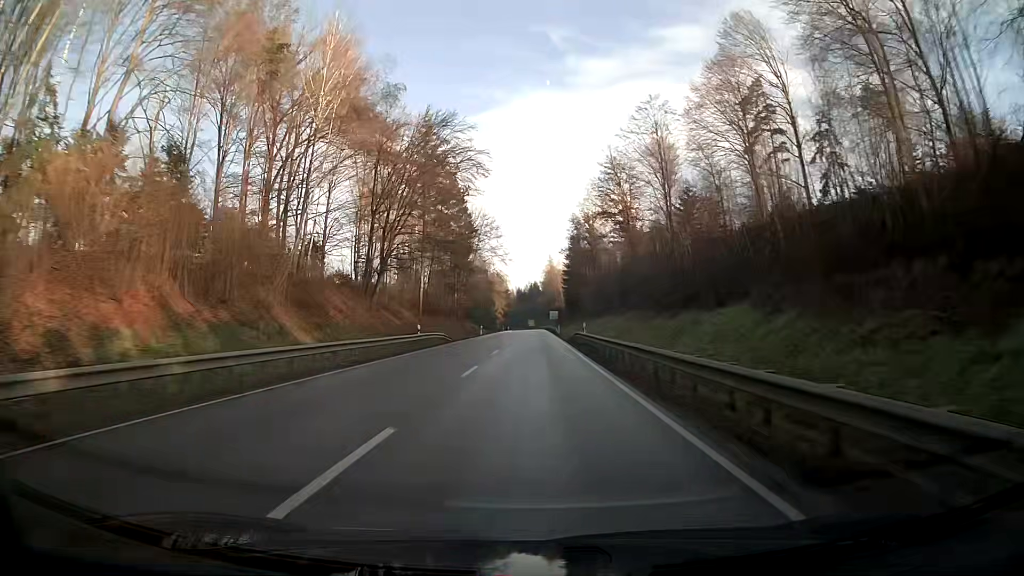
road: primary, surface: asphalt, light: Day
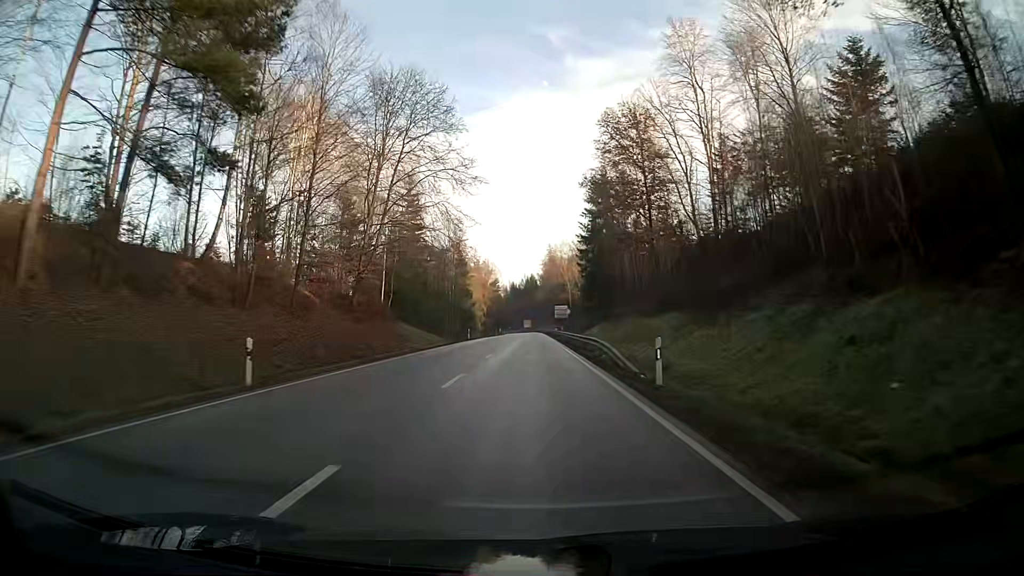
(-0.1, +62.4) m; 0°
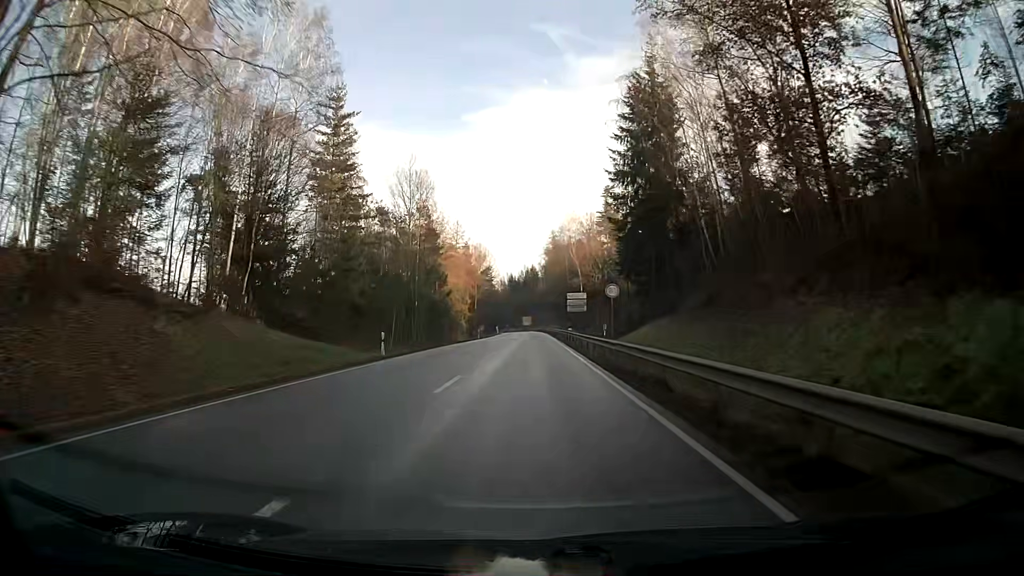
(0.0, +37.5) m; 0°
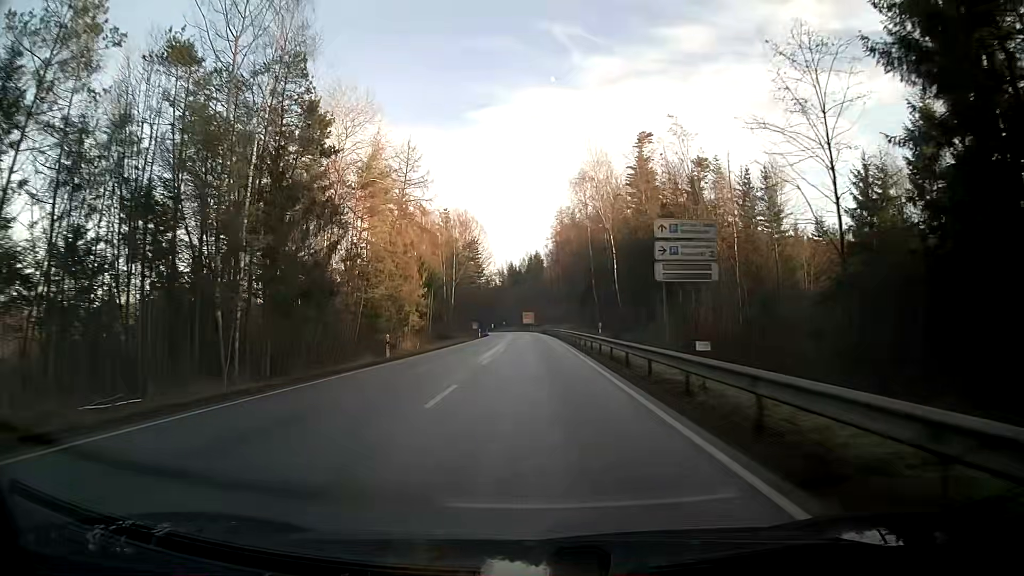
(-0.1, +50.2) m; 0°
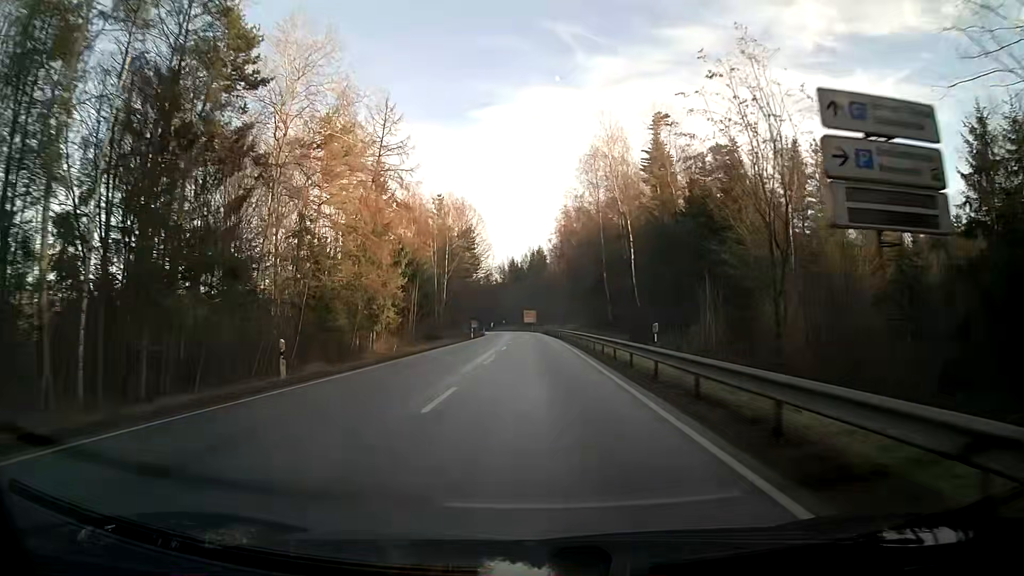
(0.0, +12.6) m; 0°
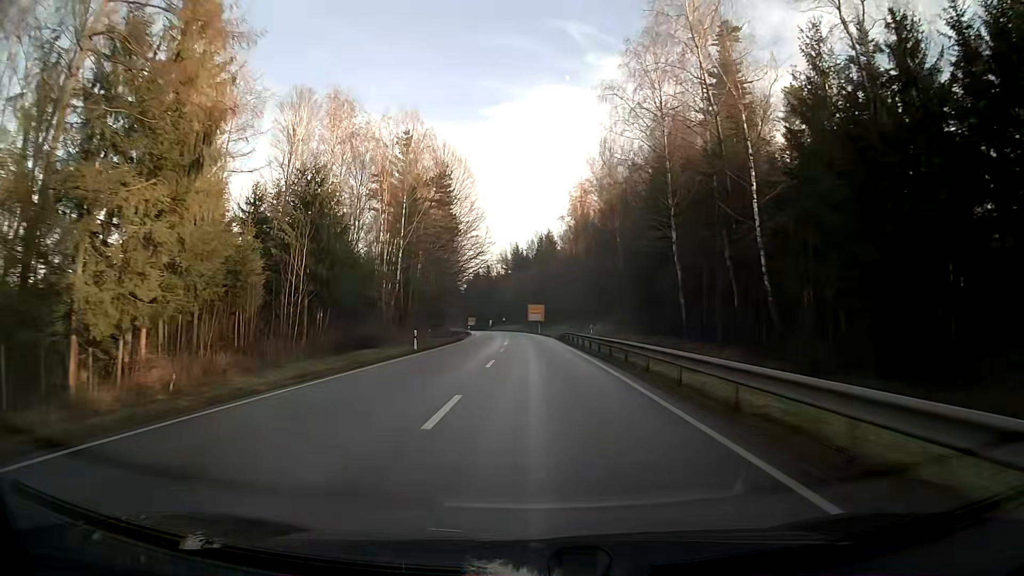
(-0.1, +37.7) m; 0°
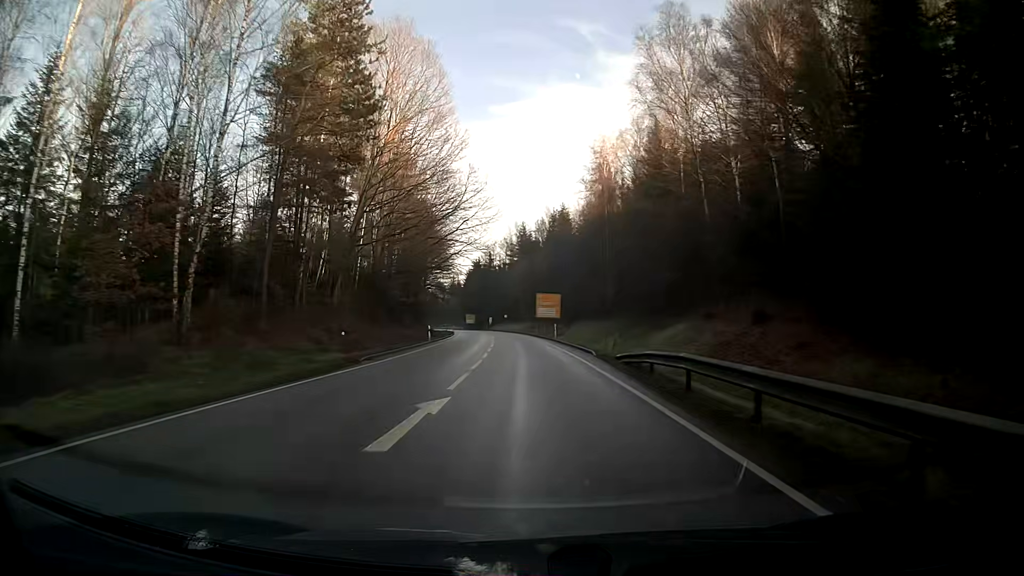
(-0.2, +37.7) m; -1°
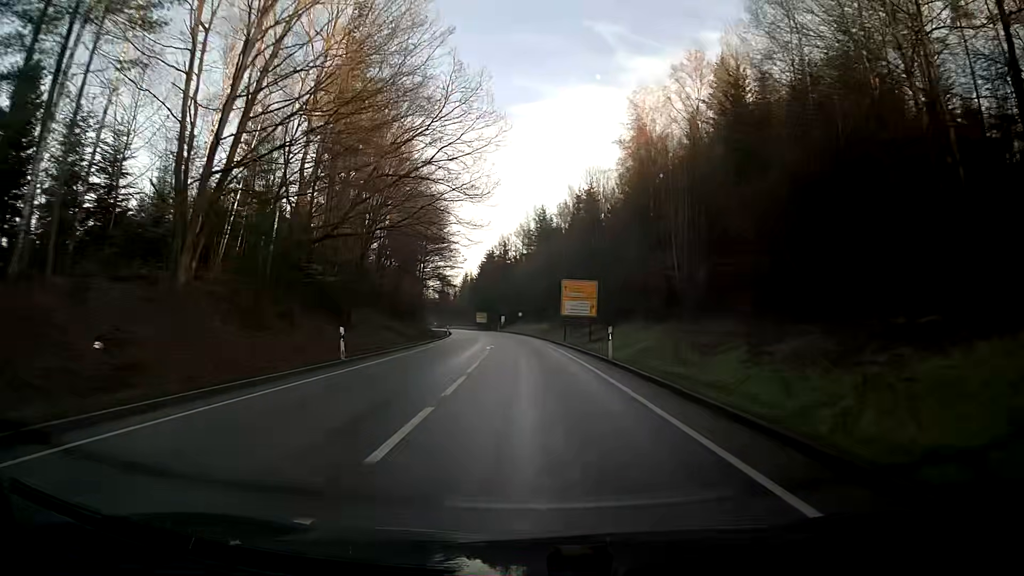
(-0.4, +25.1) m; -2°
